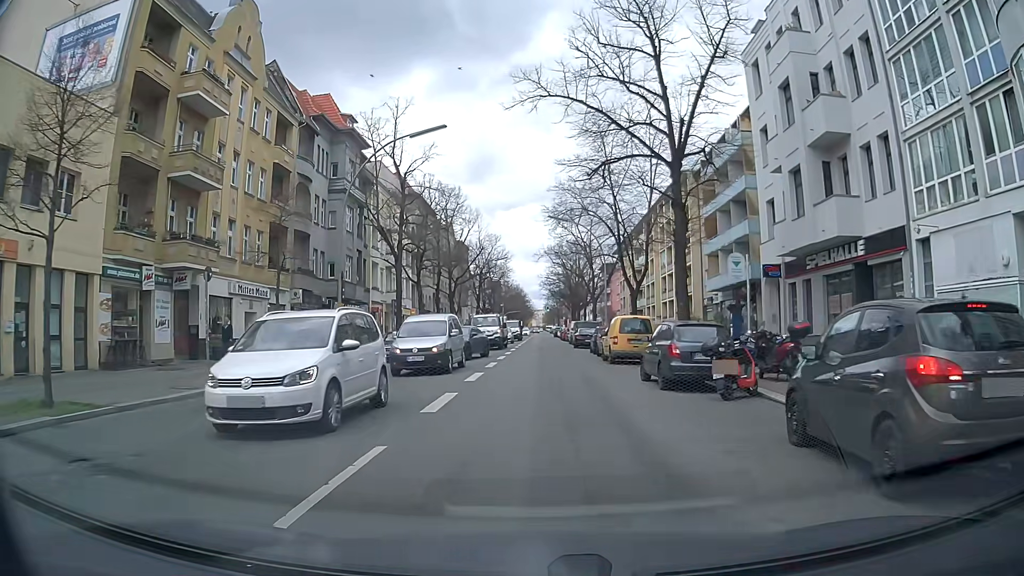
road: secondary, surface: asphalt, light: Day
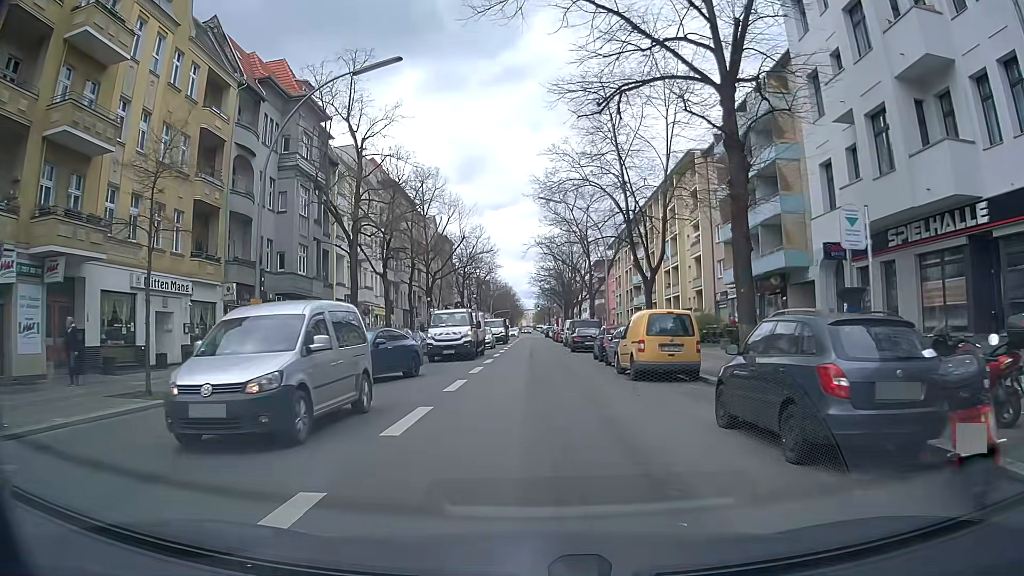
(+0.1, +8.0) m; +2°
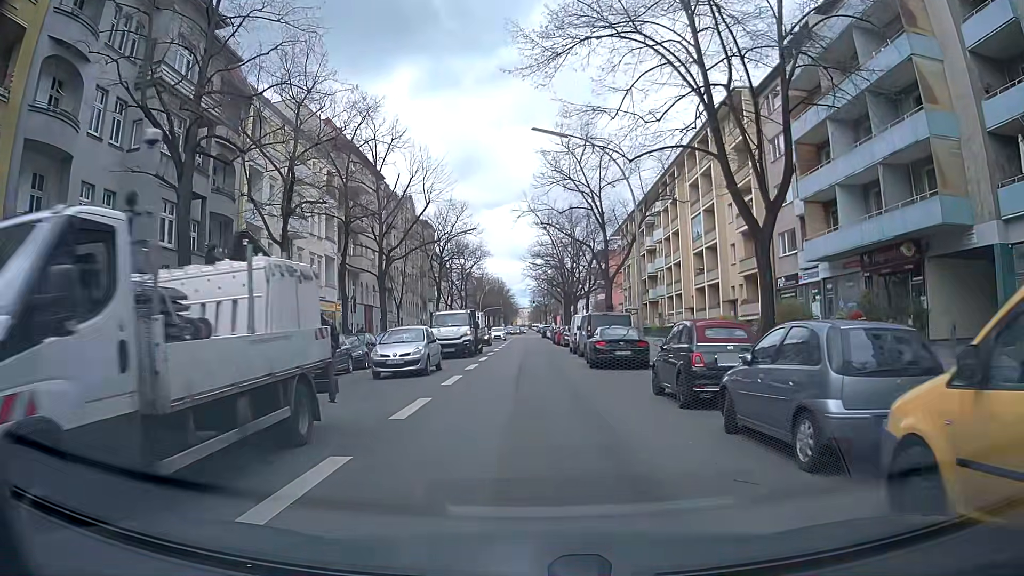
(-0.3, +16.3) m; -1°
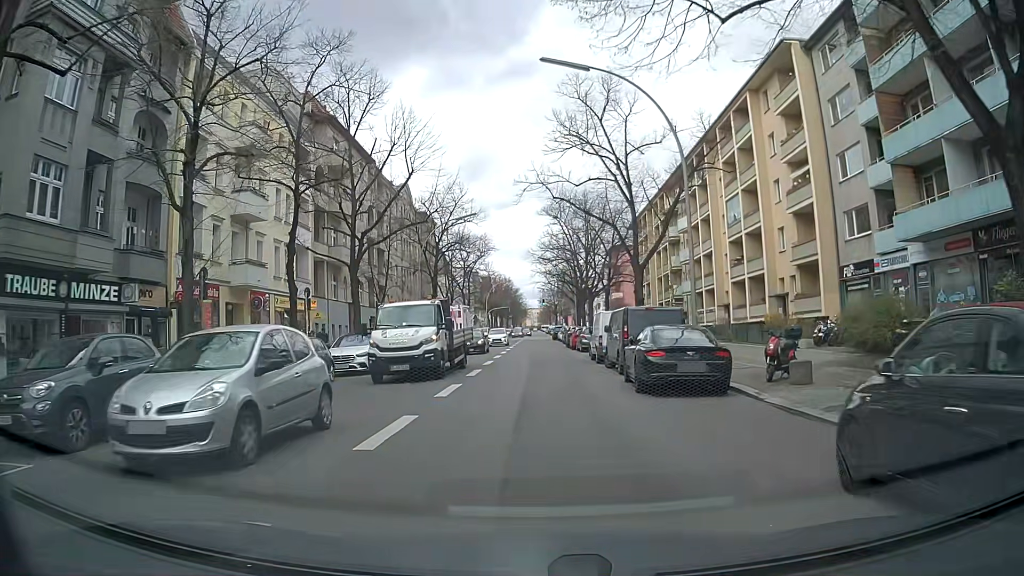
(-0.1, +8.5) m; 0°
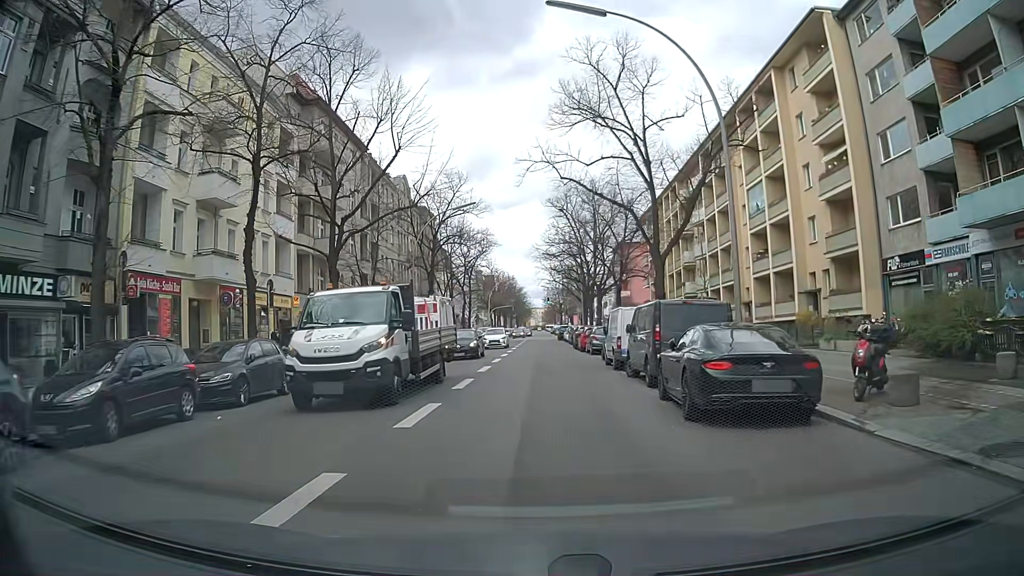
(0.0, +4.3) m; -1°
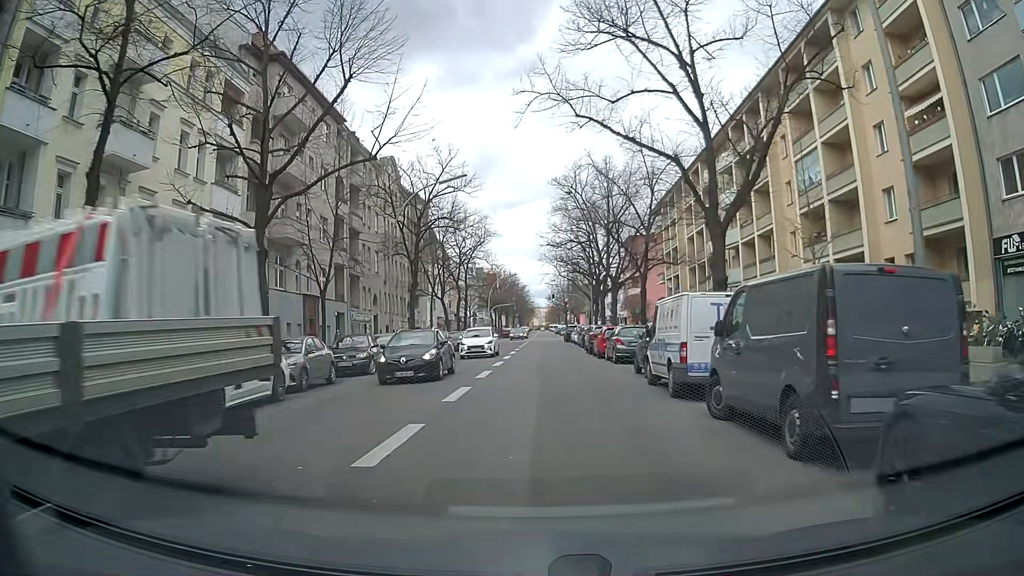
(0.0, +8.7) m; 0°
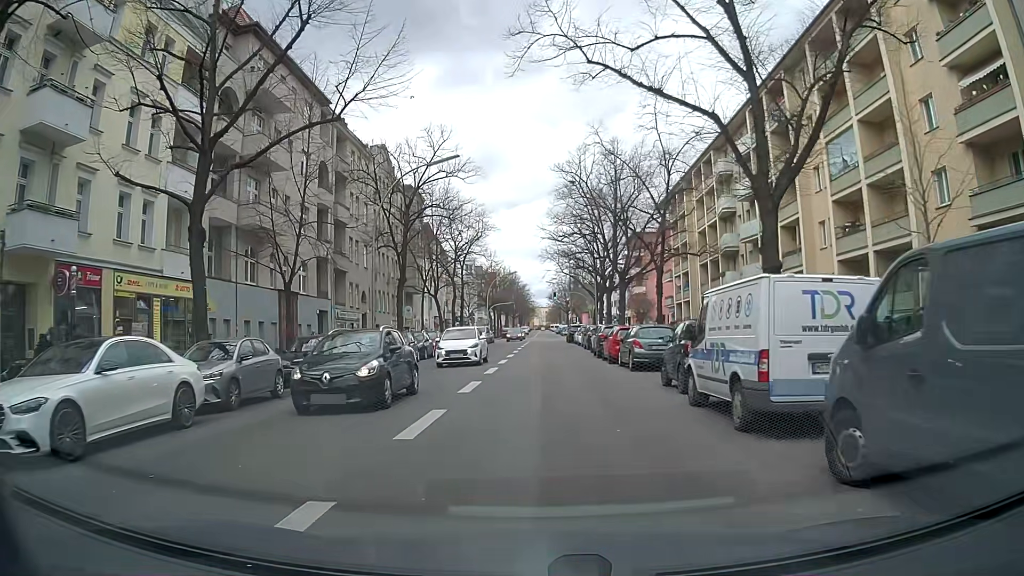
(0.0, +4.4) m; +1°
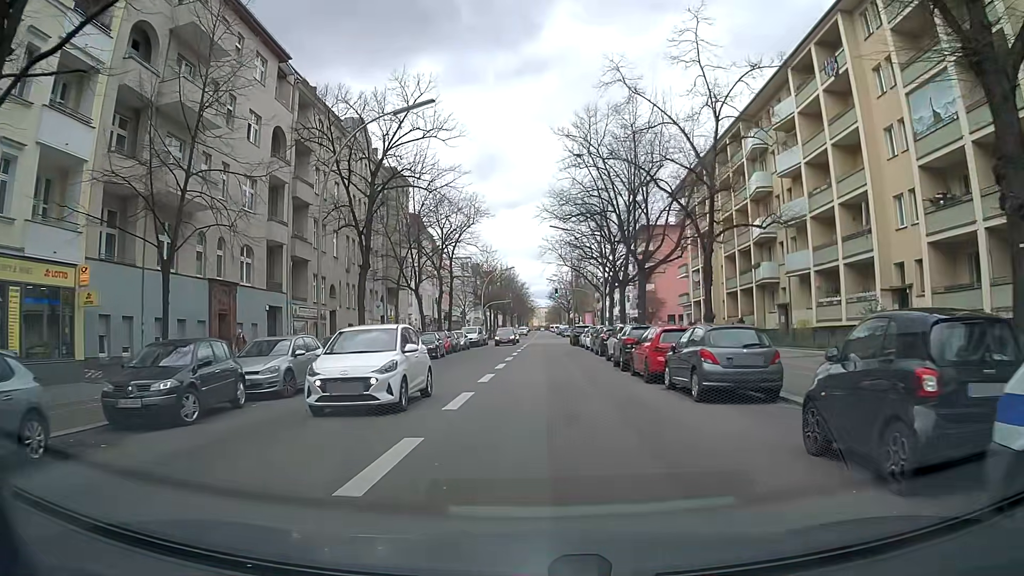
(-0.1, +8.8) m; -1°
(0, +10) (0, +20) (0, +30) (+1, +40) (+1, +50) (+1, +60) (+1, +70) (+1, +80) (+1, +90) (+2, +100) m
